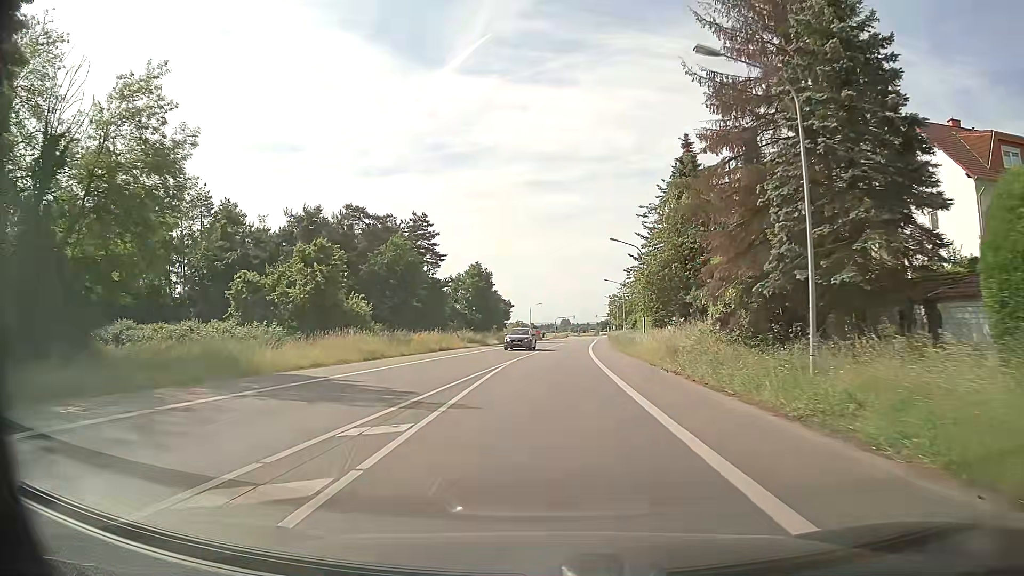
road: primary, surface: asphalt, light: Day
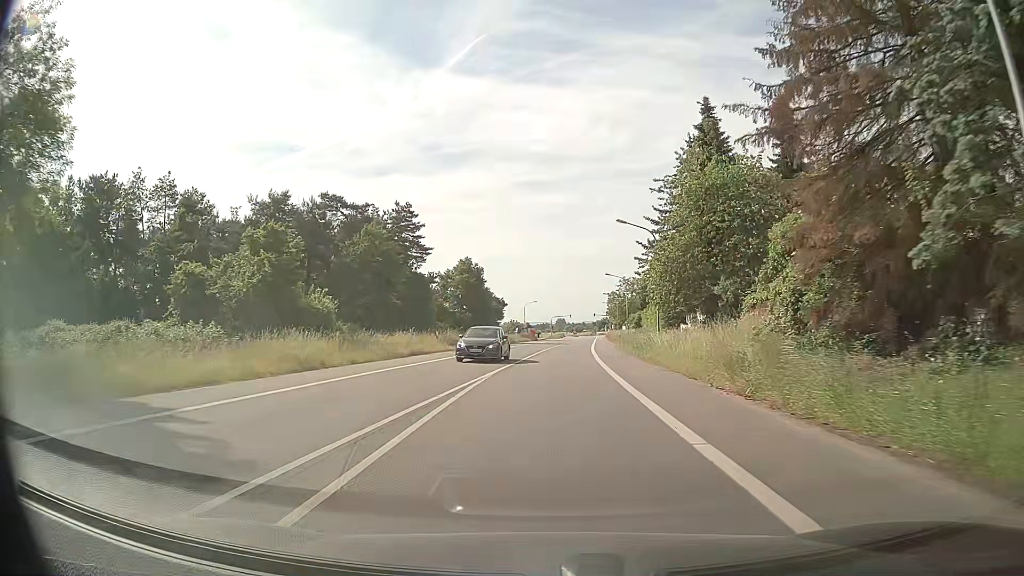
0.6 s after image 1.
(0.0, +7.9) m; +1°
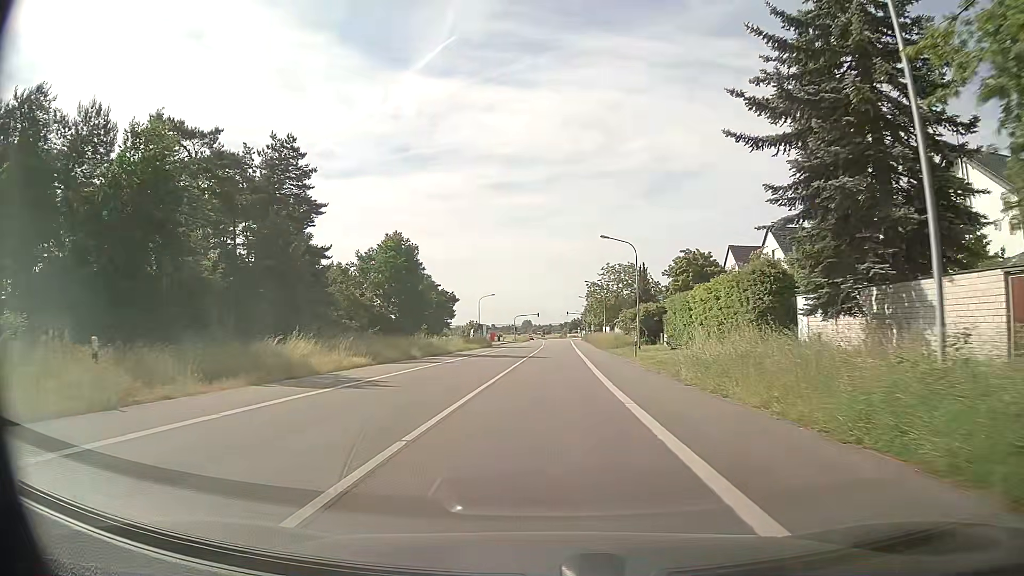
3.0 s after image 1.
(+0.6, +32.0) m; +2°
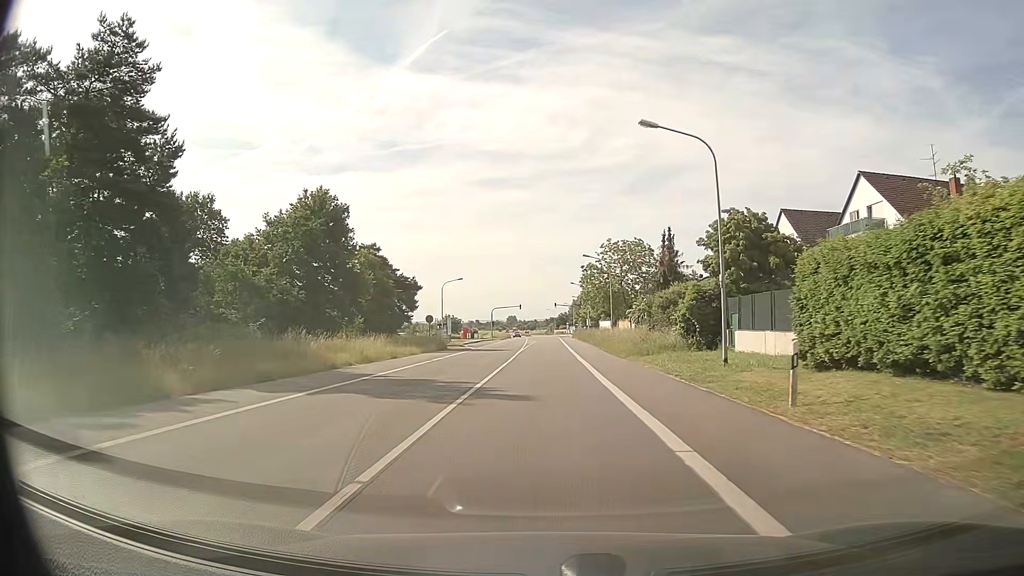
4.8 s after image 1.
(+0.2, +24.5) m; +1°
(0, +10) (0, +20) (0, +30) (0, +40) (0, +50) (0, +60) (0, +70) (+1, +80) (+1, +90) (+1, +100) m
